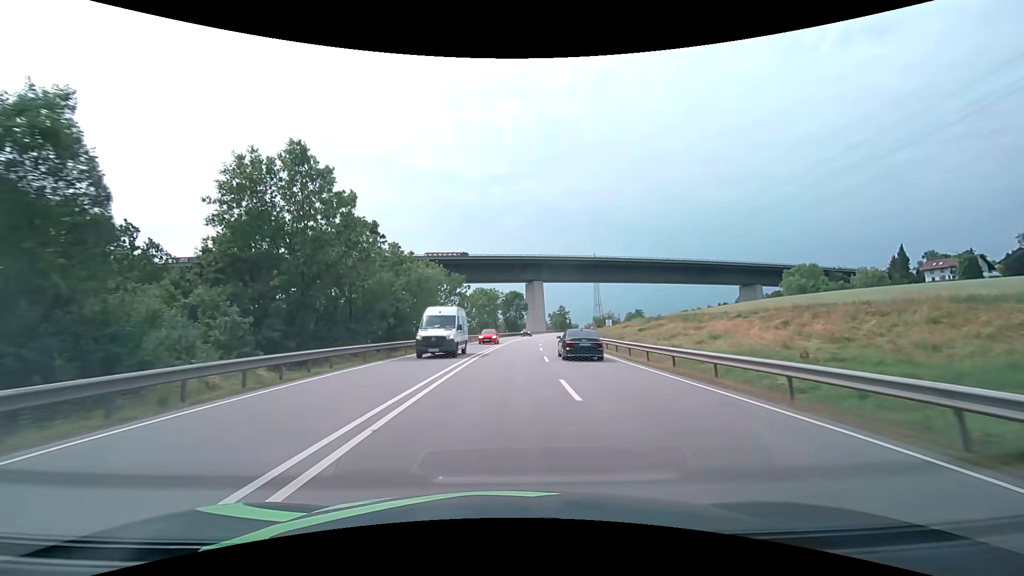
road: primary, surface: asphalt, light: Day
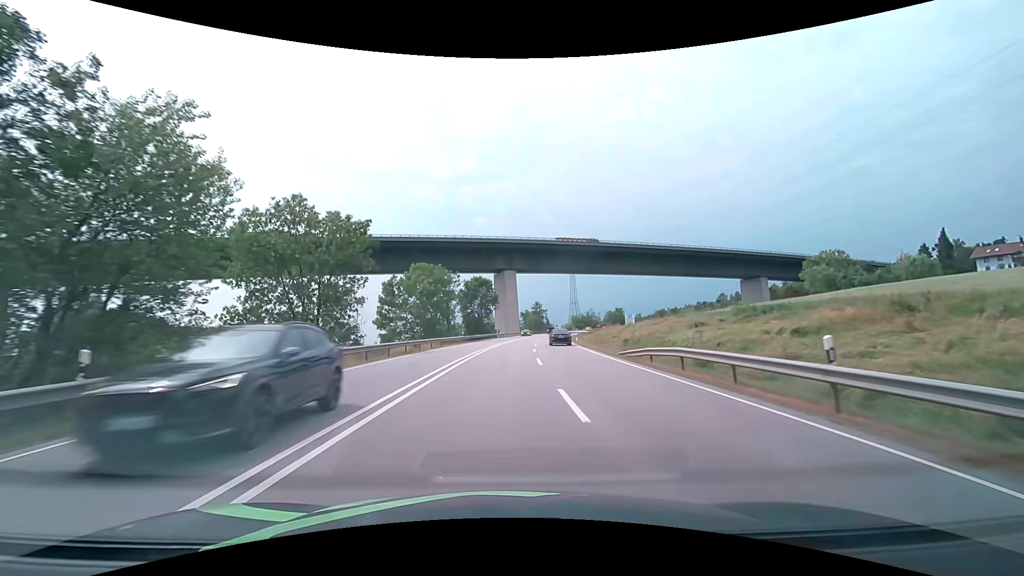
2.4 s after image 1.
(+1.2, +38.3) m; +3°
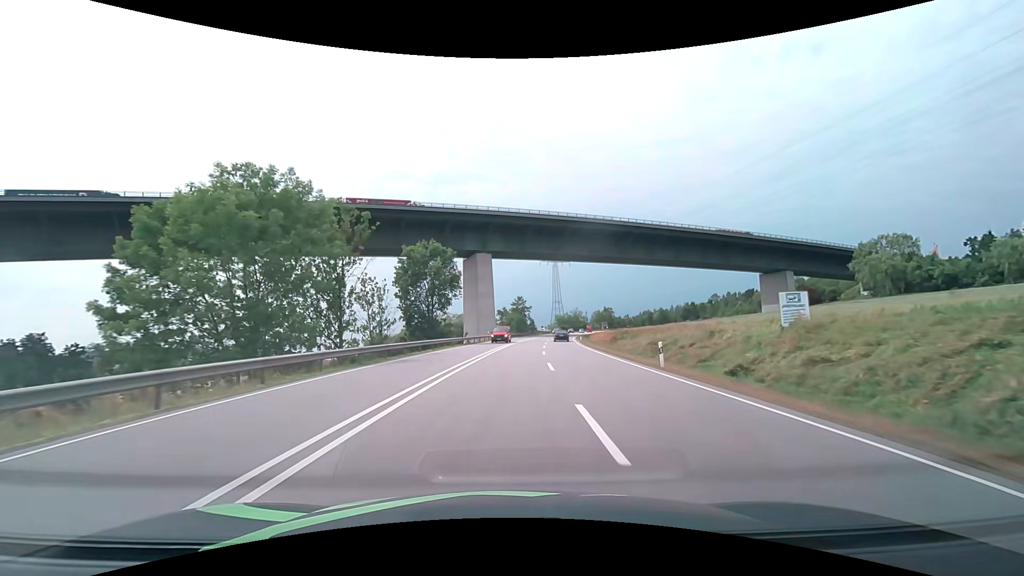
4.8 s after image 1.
(+0.9, +38.3) m; +3°
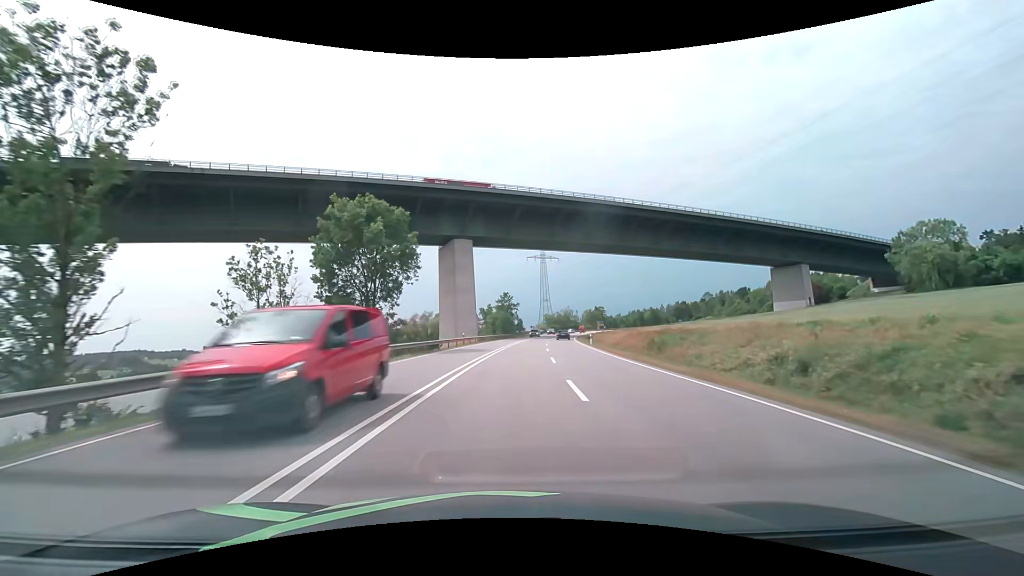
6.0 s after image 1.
(+0.3, +19.5) m; +2°
